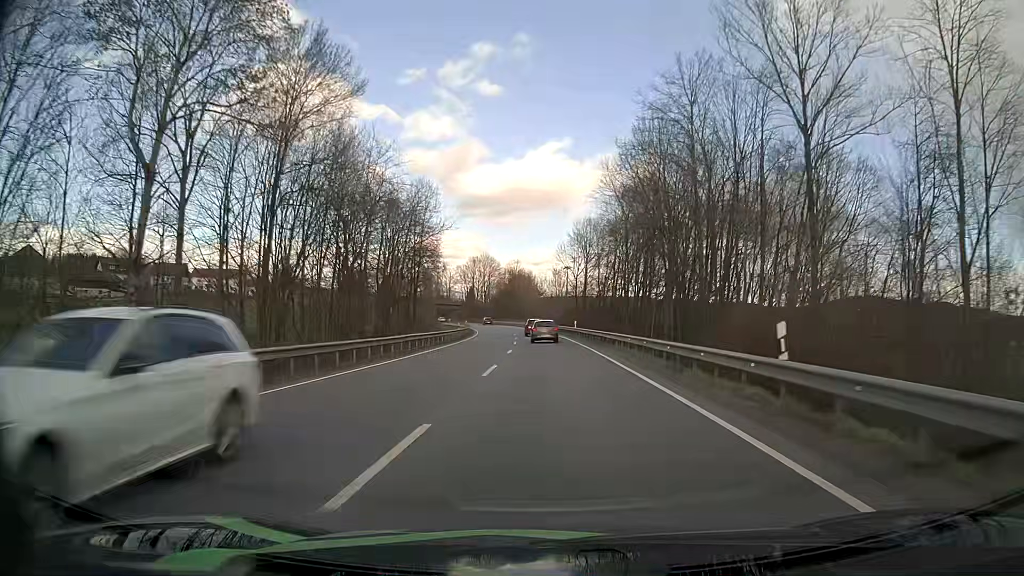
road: primary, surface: asphalt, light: Day
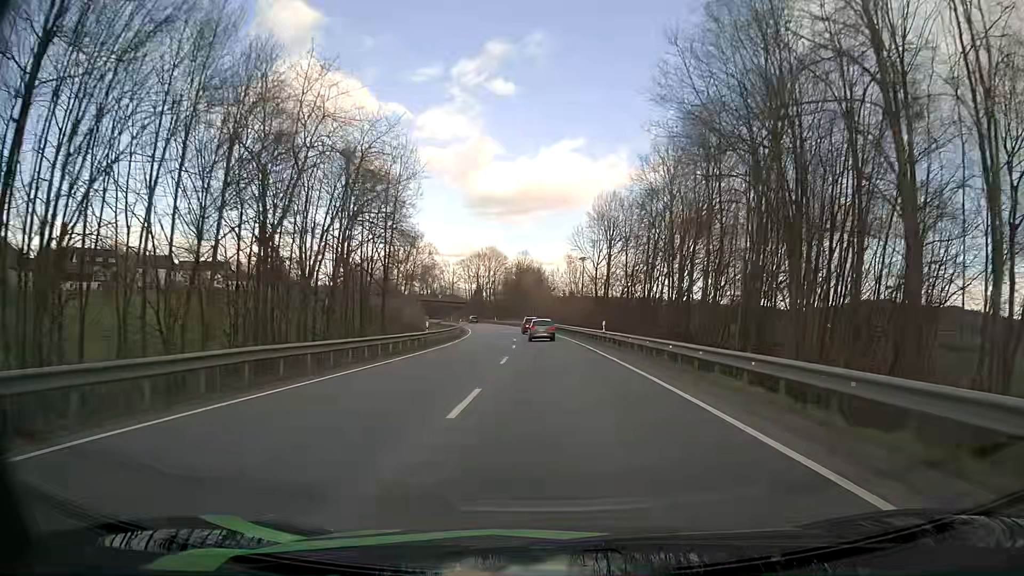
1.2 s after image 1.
(-0.1, +19.5) m; -1°
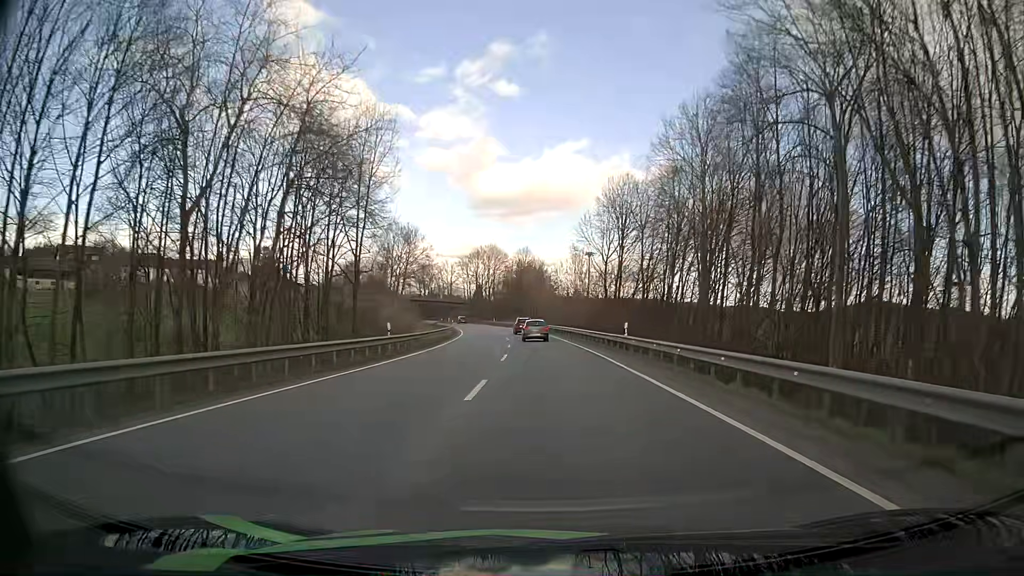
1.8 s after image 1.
(-0.1, +9.8) m; -1°
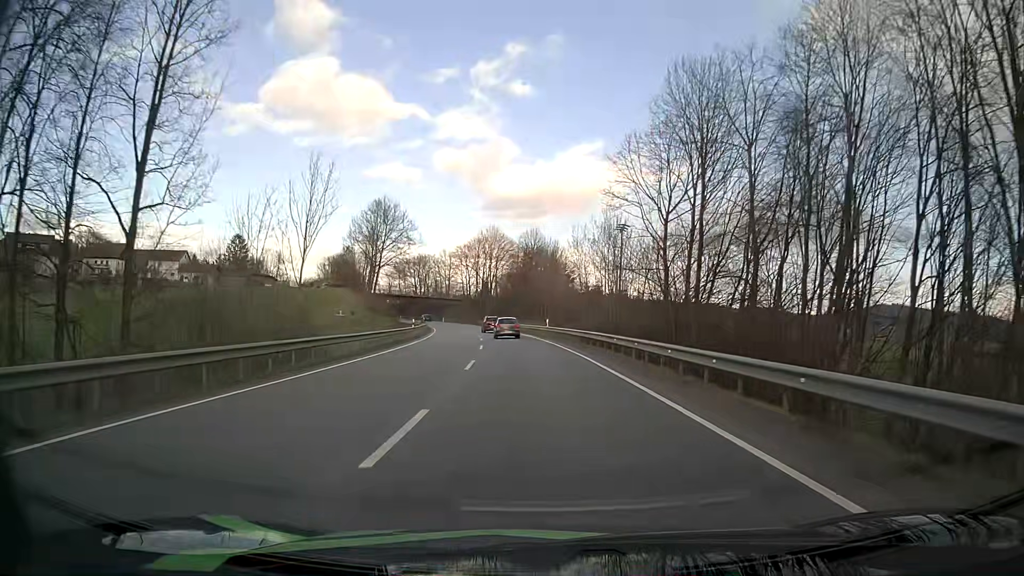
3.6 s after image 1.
(0.0, +29.7) m; 0°
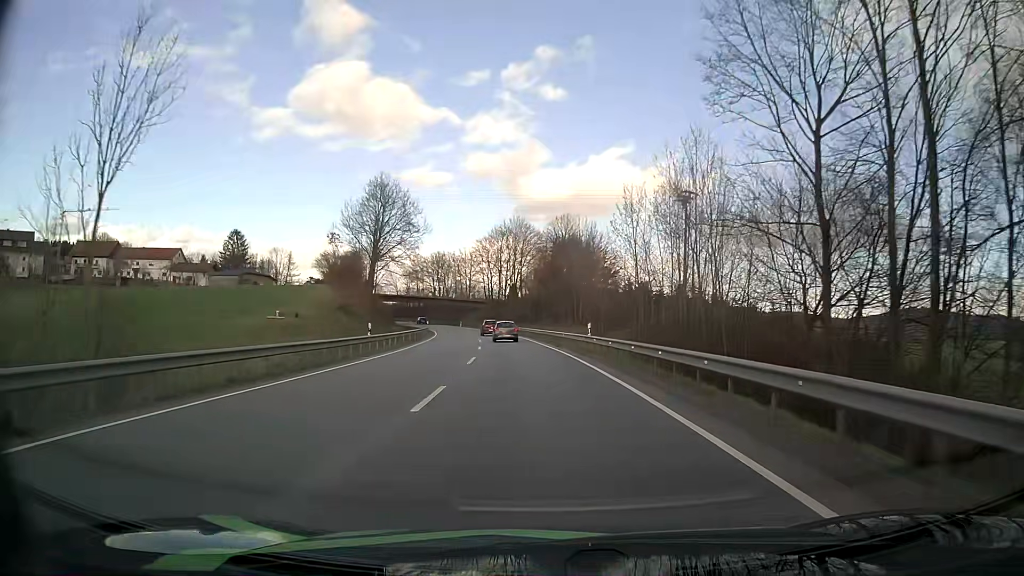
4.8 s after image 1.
(-0.4, +20.1) m; -2°
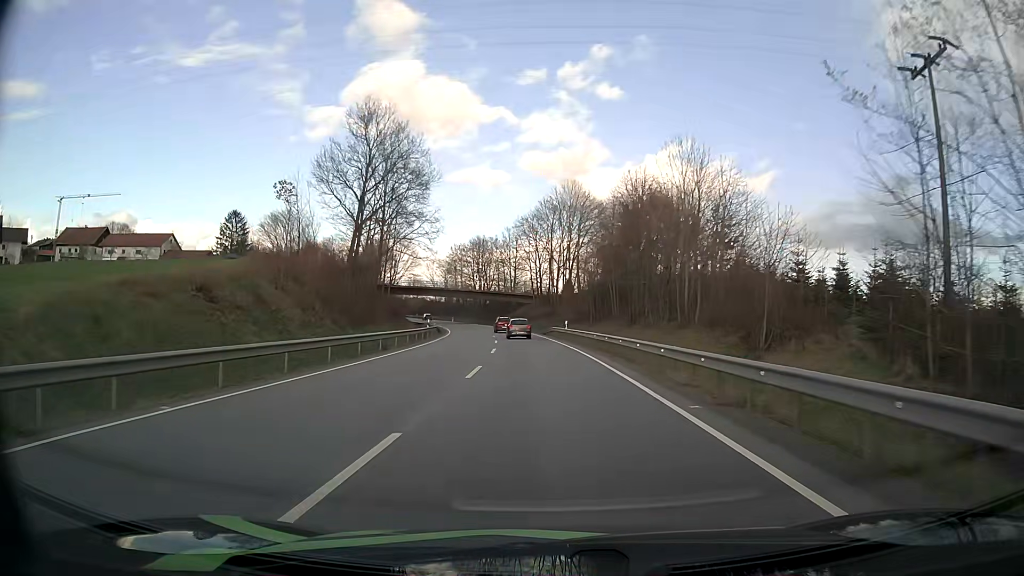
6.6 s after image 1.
(-1.4, +30.4) m; -5°
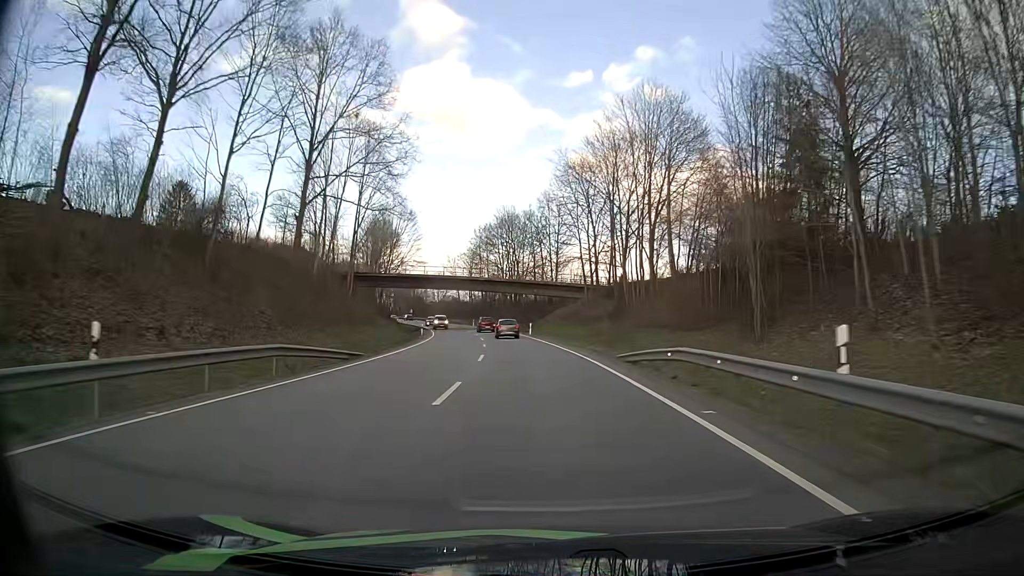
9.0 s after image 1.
(-1.2, +41.3) m; -4°
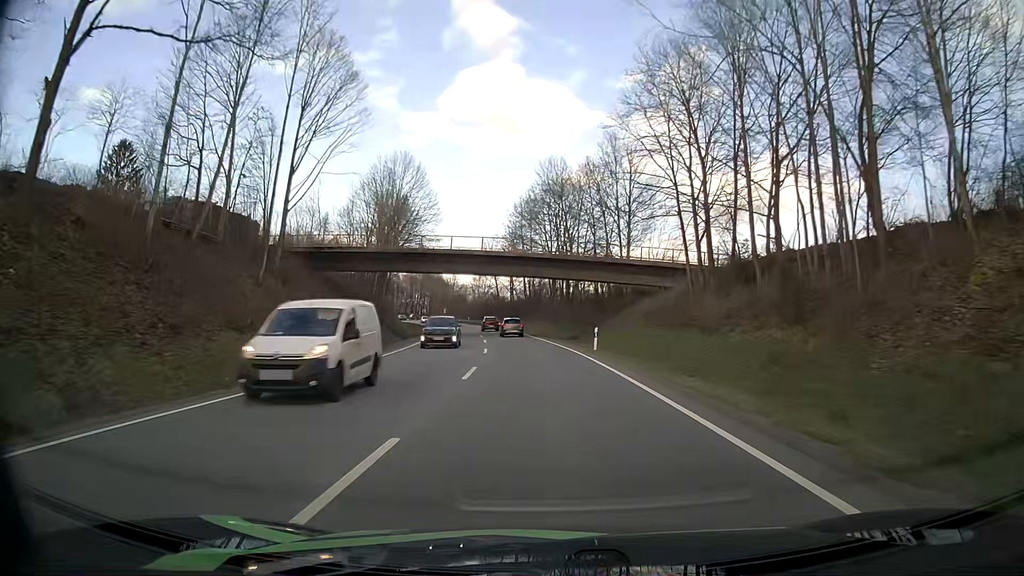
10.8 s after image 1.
(-1.1, +31.5) m; -5°
(0, +10) (0, +20) (-1, +30) (-2, +40) (-3, +50) (-4, +60) (-6, +70) (-8, +79) (-10, +89) (-11, +99) m
